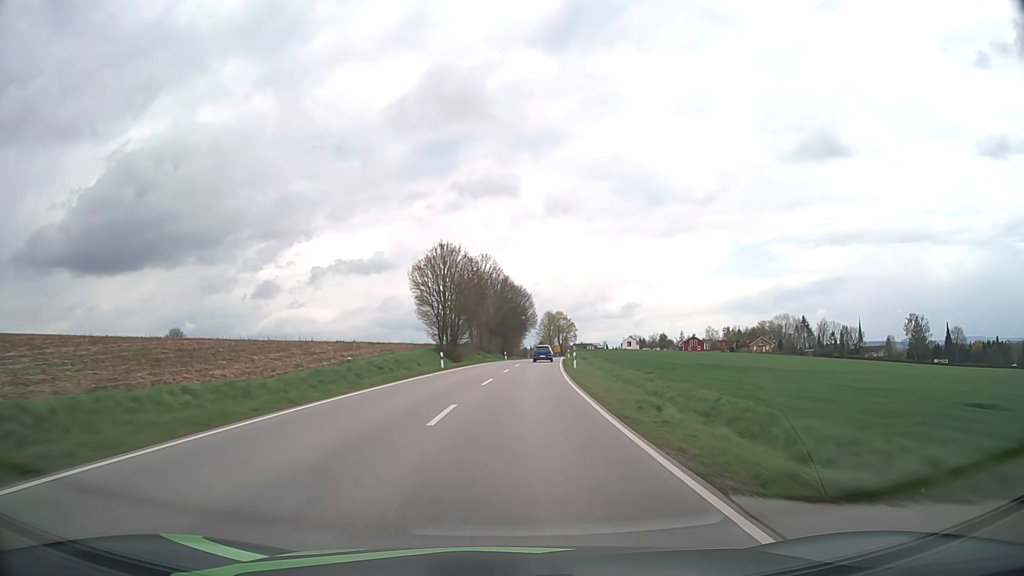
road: secondary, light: Day
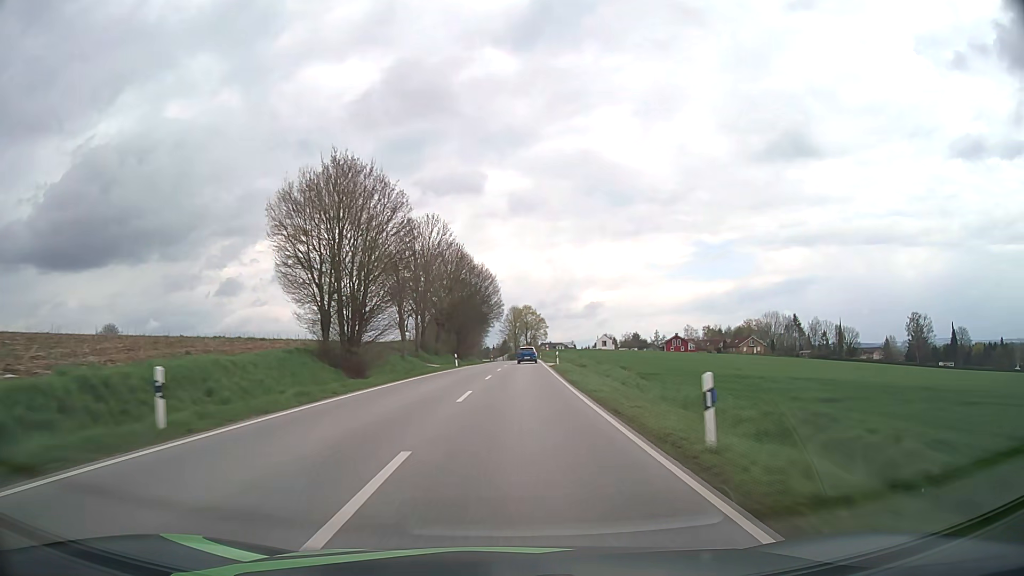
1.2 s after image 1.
(+0.9, +30.9) m; +3°
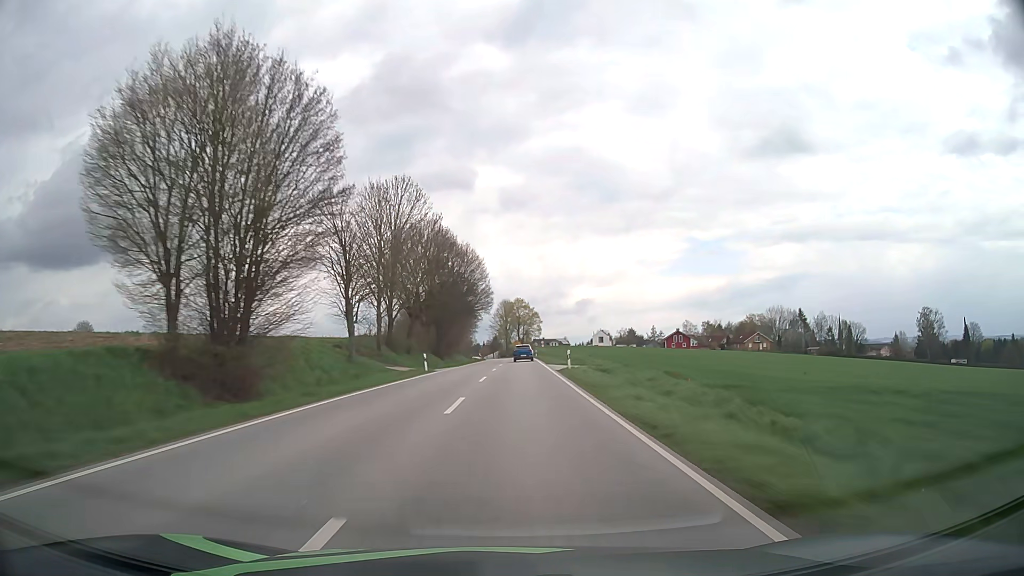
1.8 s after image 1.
(+0.1, +15.3) m; +1°
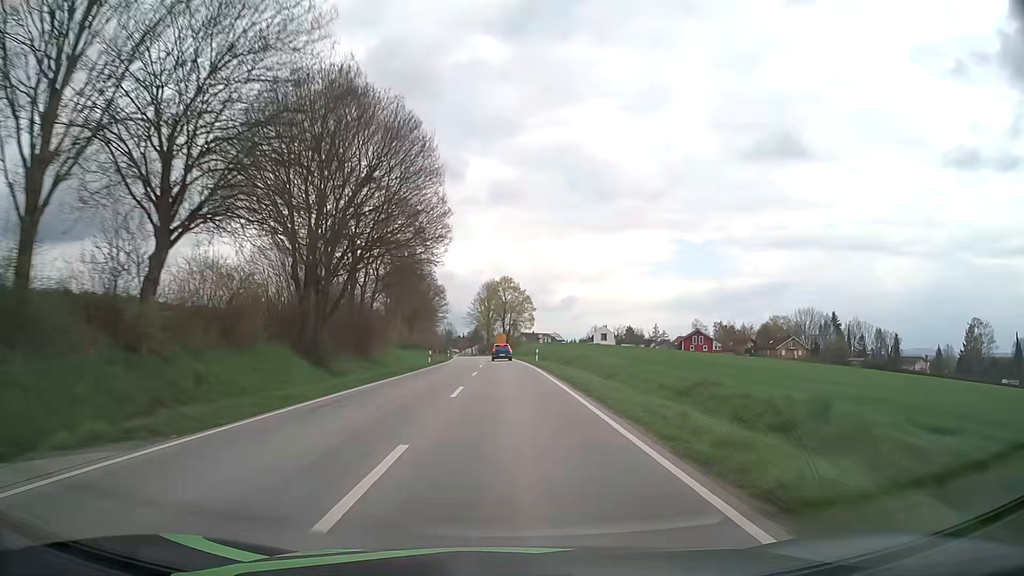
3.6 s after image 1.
(+0.7, +44.1) m; +1°
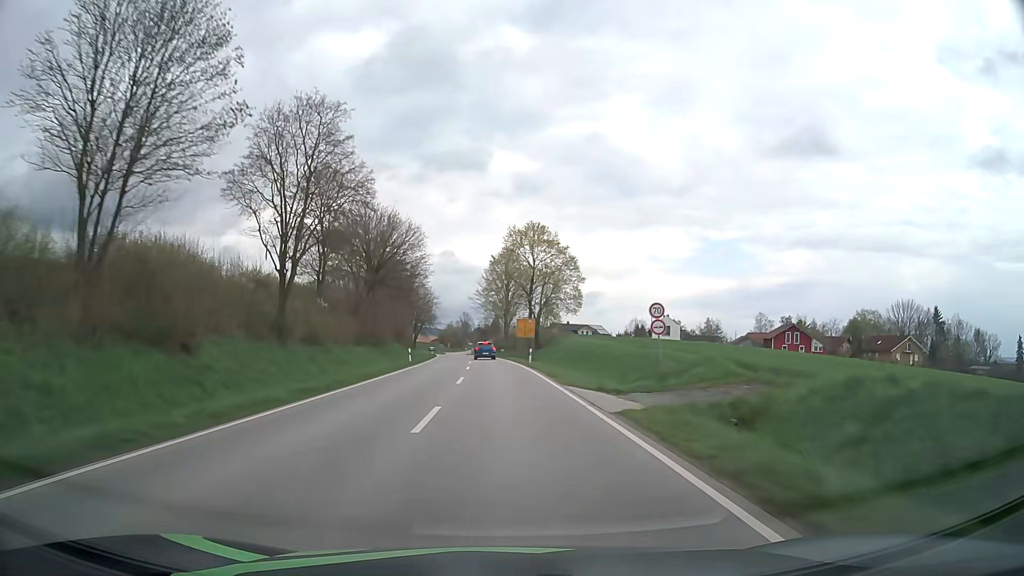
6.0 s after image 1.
(-0.5, +54.6) m; -2°
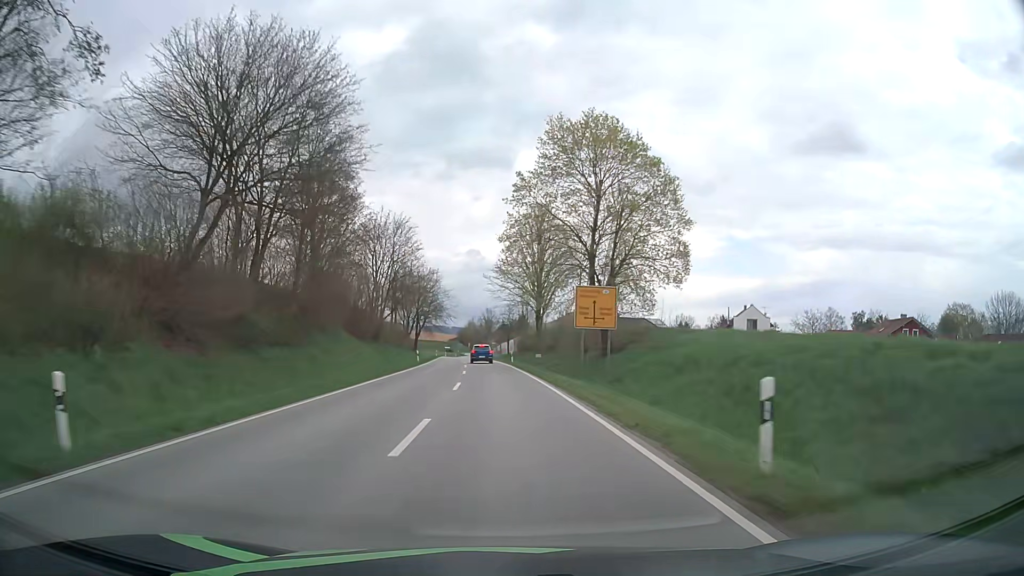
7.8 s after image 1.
(-0.7, +38.0) m; -2°
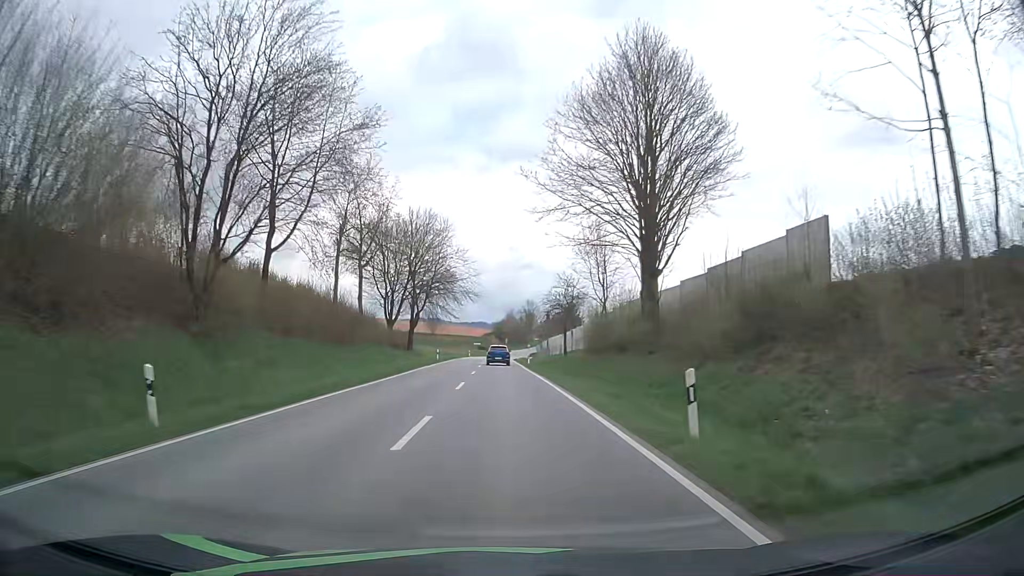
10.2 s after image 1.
(-1.4, +47.6) m; -4°
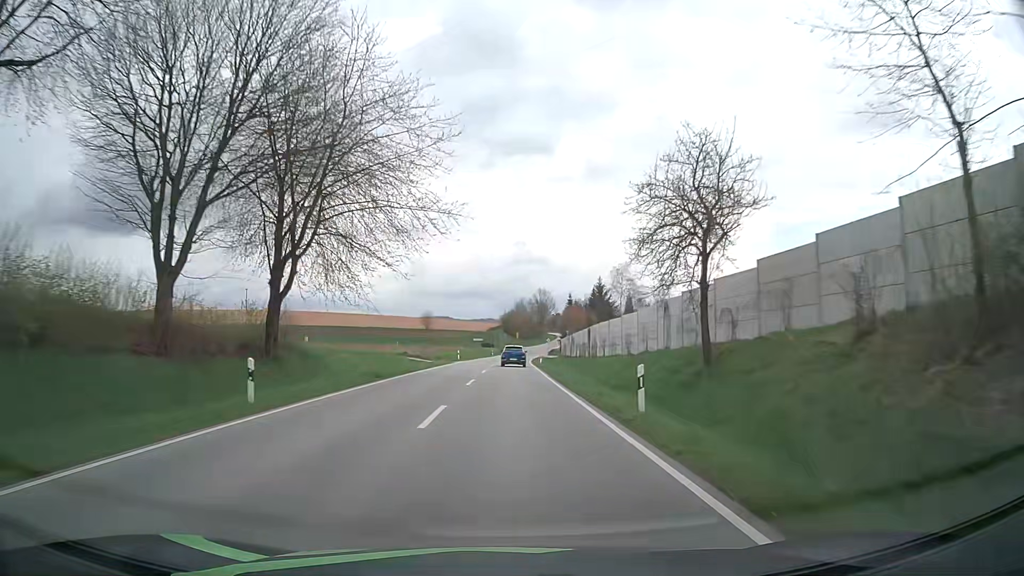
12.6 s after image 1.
(-0.3, +45.8) m; -1°
(0, +10) (0, +20) (0, +30) (0, +40) (0, +50) (+1, +60) (+1, +70) (+1, +80) (+2, +90) (+2, +100) m
